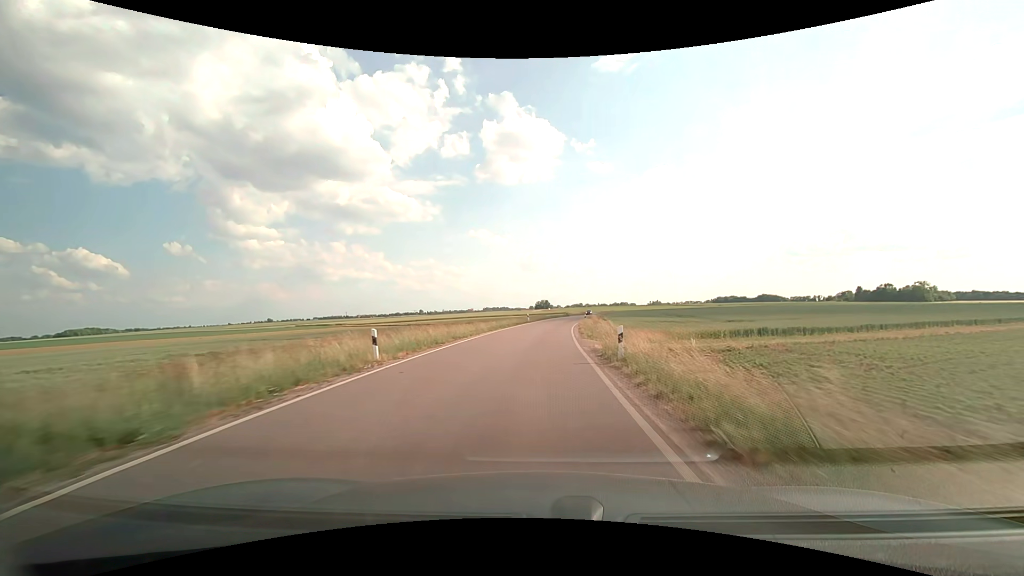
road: secondary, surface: asphalt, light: Day
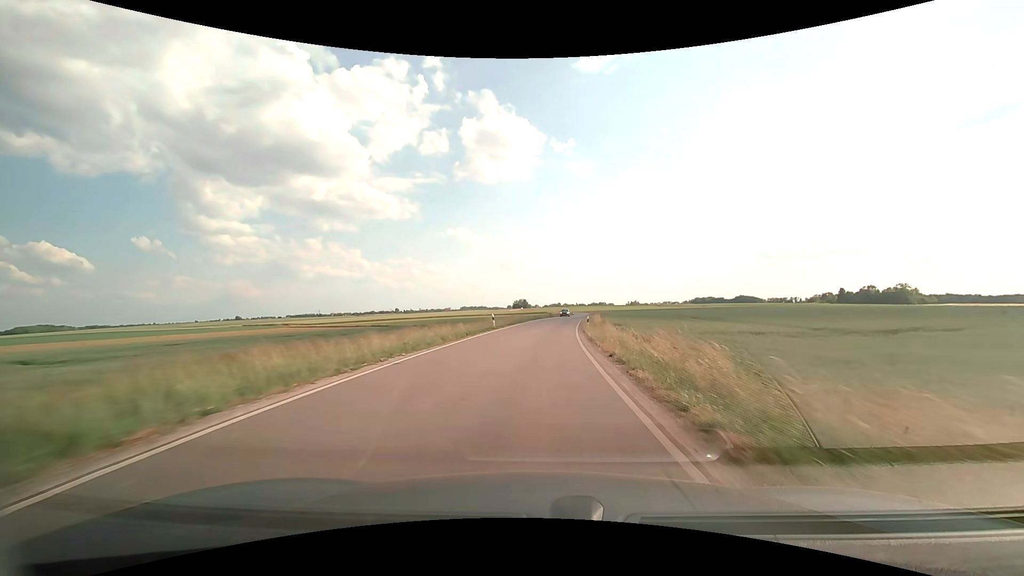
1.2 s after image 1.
(+0.4, +24.0) m; +2°
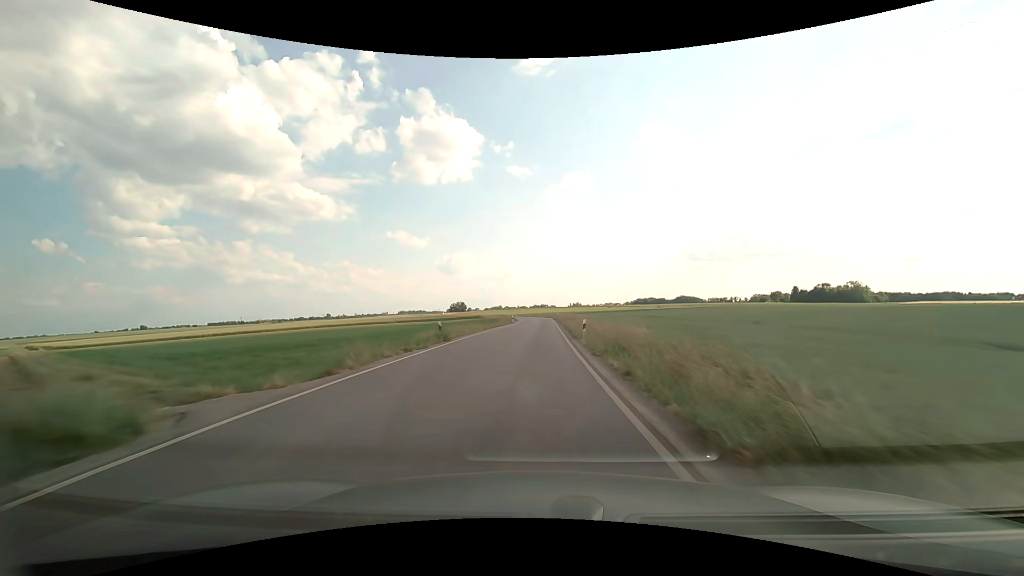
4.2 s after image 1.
(+4.1, +61.7) m; +7°
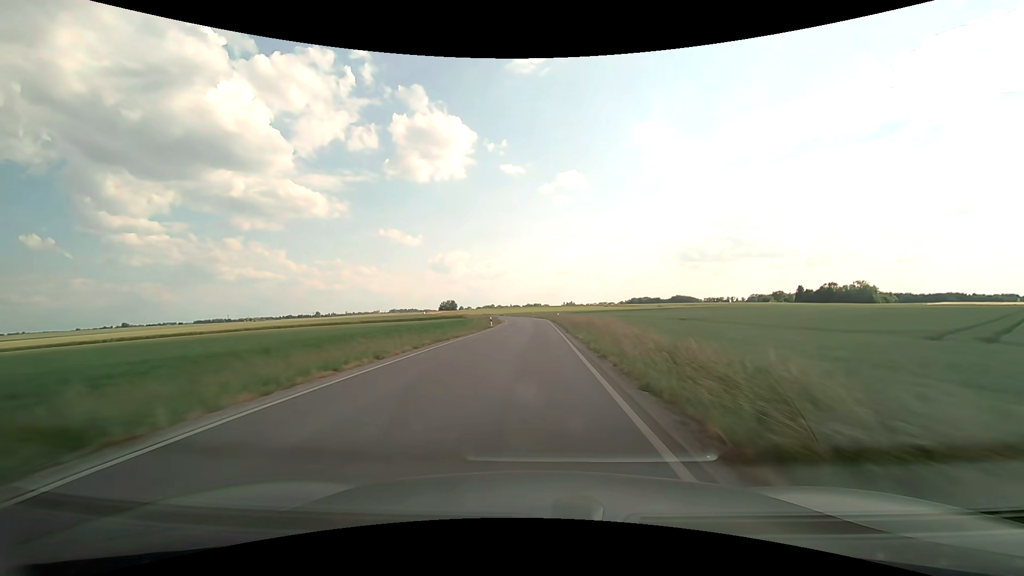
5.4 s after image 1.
(+0.3, +25.4) m; +1°
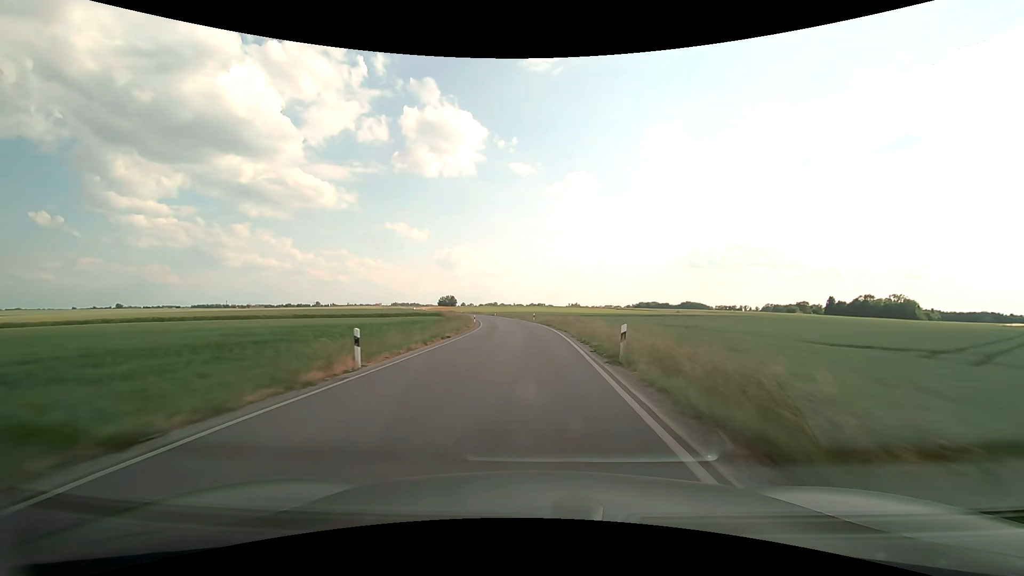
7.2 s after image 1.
(0.0, +38.8) m; 0°
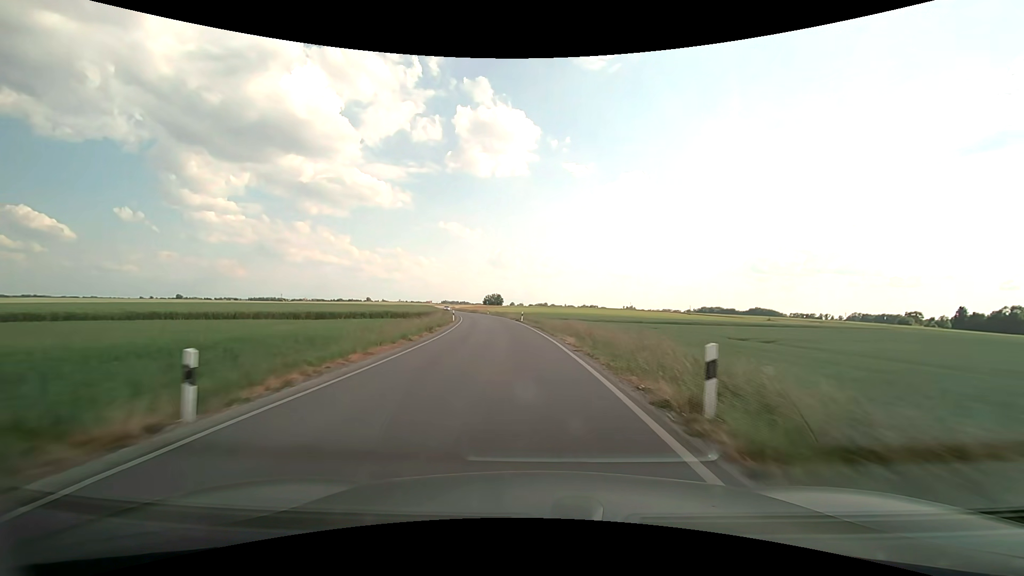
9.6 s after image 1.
(-1.6, +50.8) m; -5°
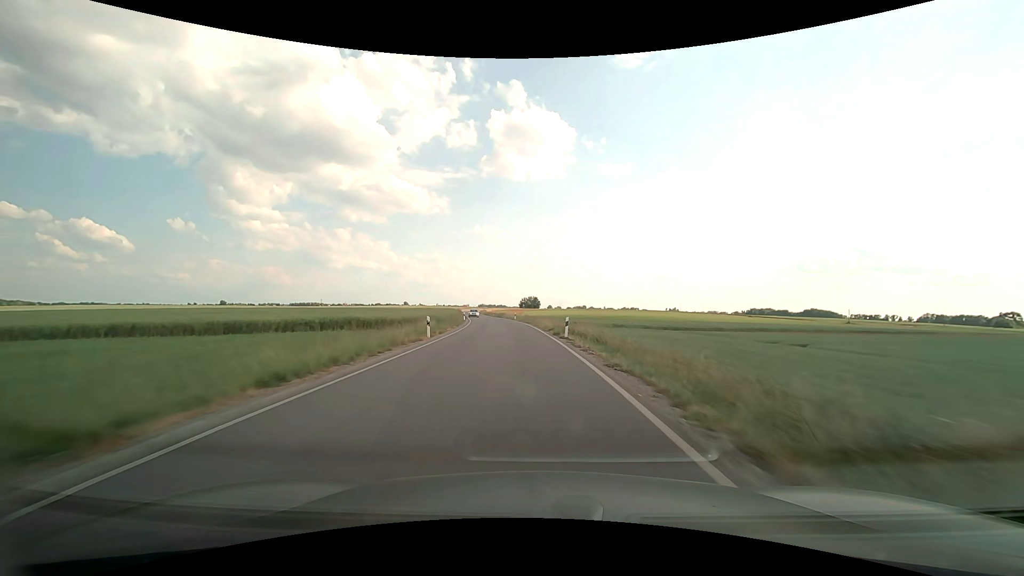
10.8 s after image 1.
(-1.1, +25.0) m; -5°
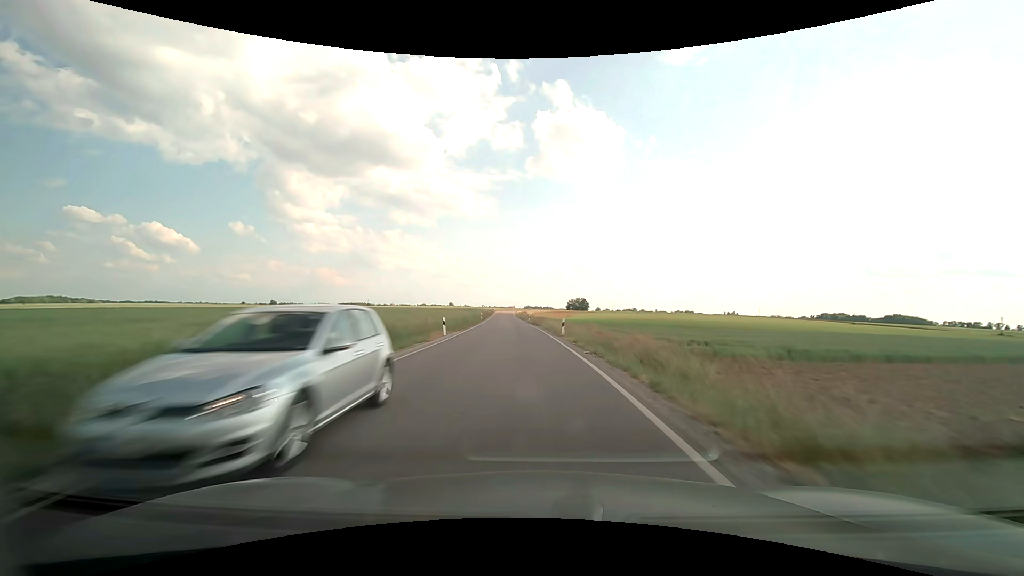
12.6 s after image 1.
(-1.7, +37.8) m; -5°
(0, +10) (0, +20) (-1, +30) (-1, +40) (-2, +50) (-3, +60) (-3, +70) (-4, +80) (-5, +90) (-5, +100) m
